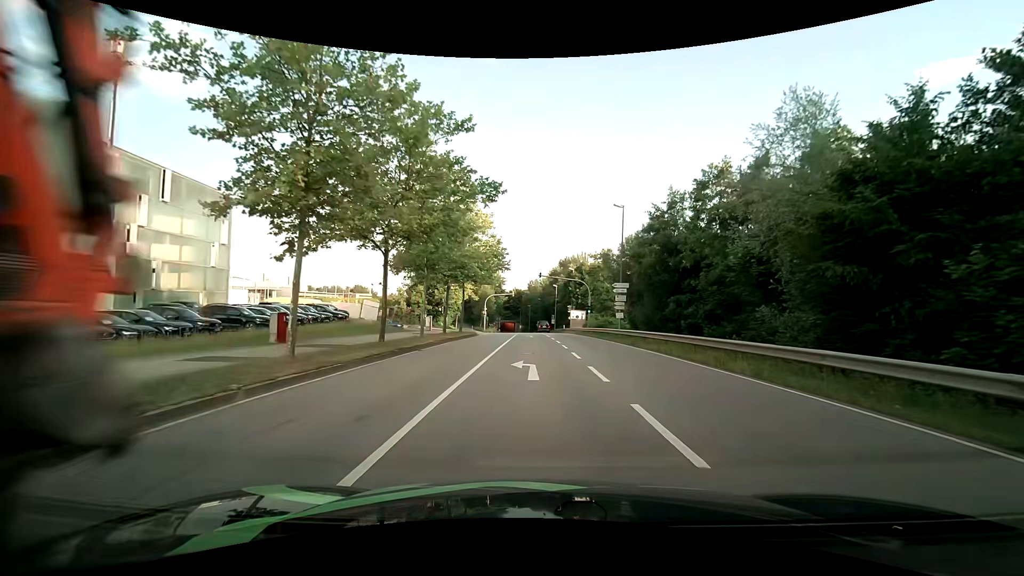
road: secondary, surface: asphalt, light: Day
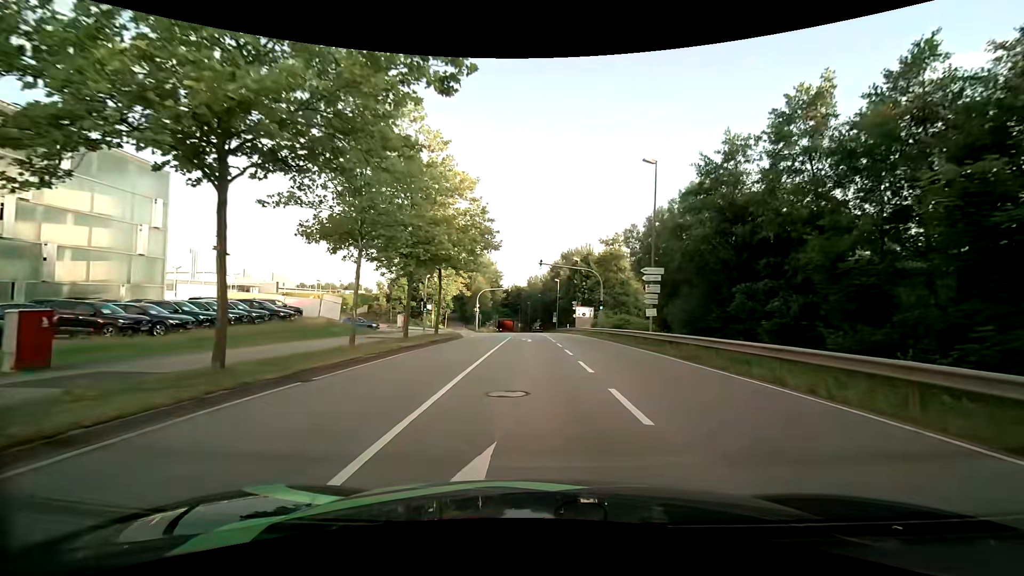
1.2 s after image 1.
(+0.1, +10.4) m; +1°
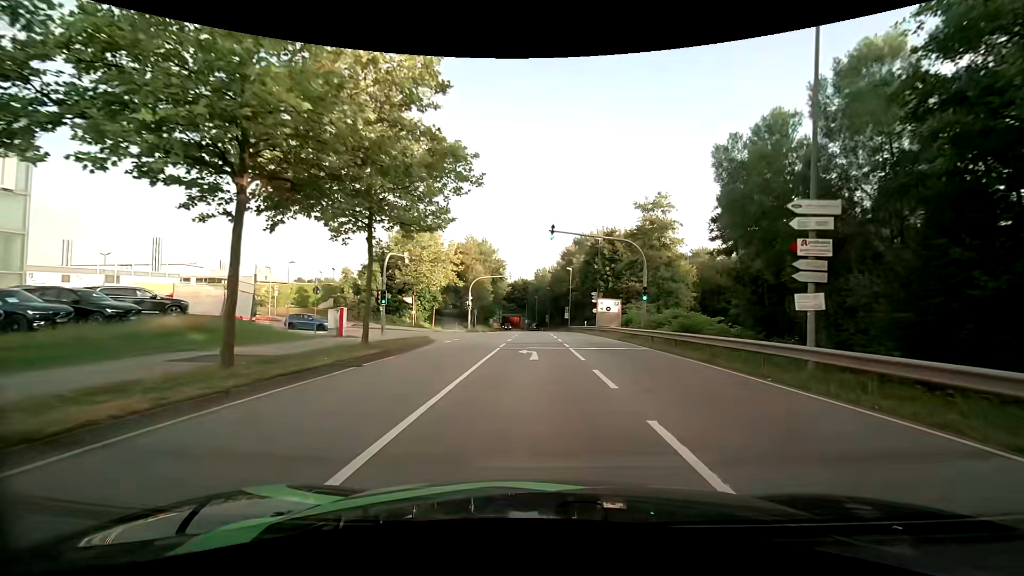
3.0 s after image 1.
(-0.2, +15.0) m; -1°
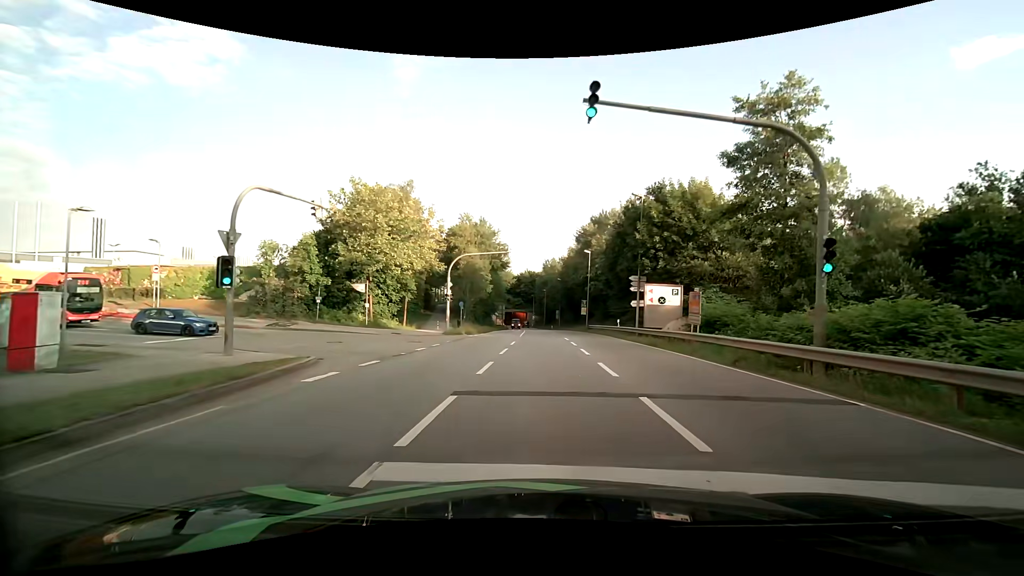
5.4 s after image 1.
(-0.2, +17.2) m; -1°
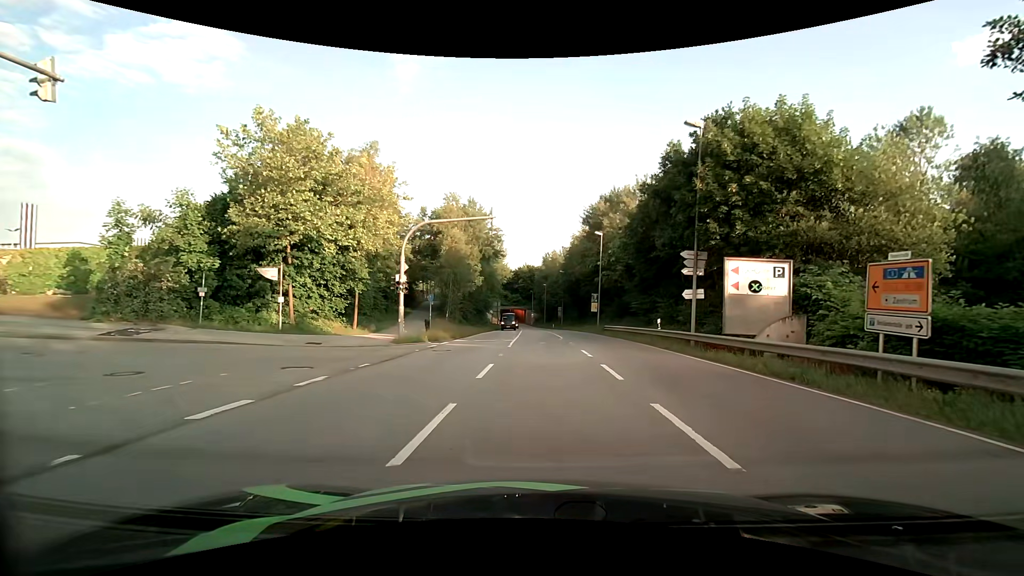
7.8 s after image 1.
(+0.1, +12.4) m; +1°
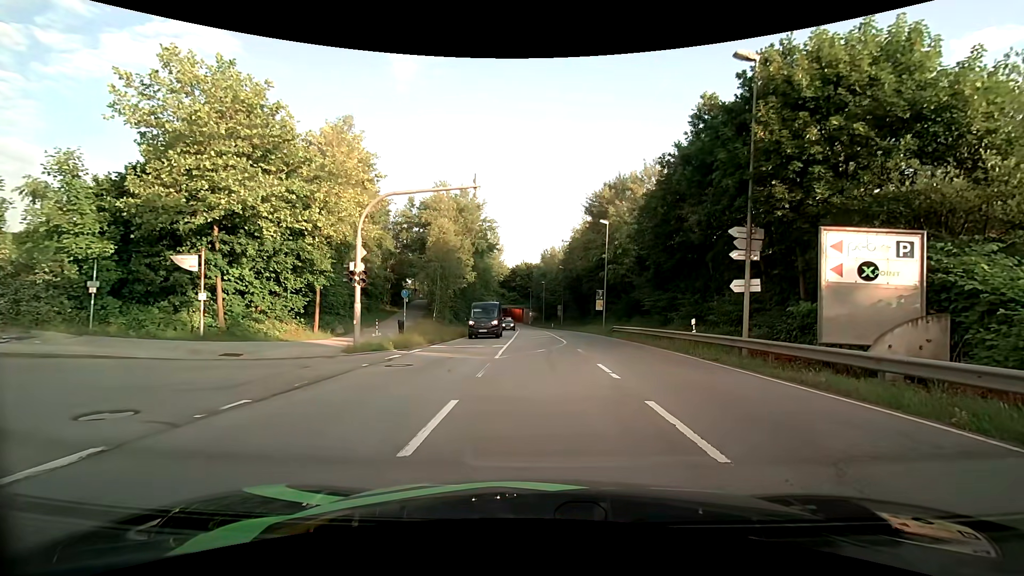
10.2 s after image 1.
(0.0, +5.5) m; 0°
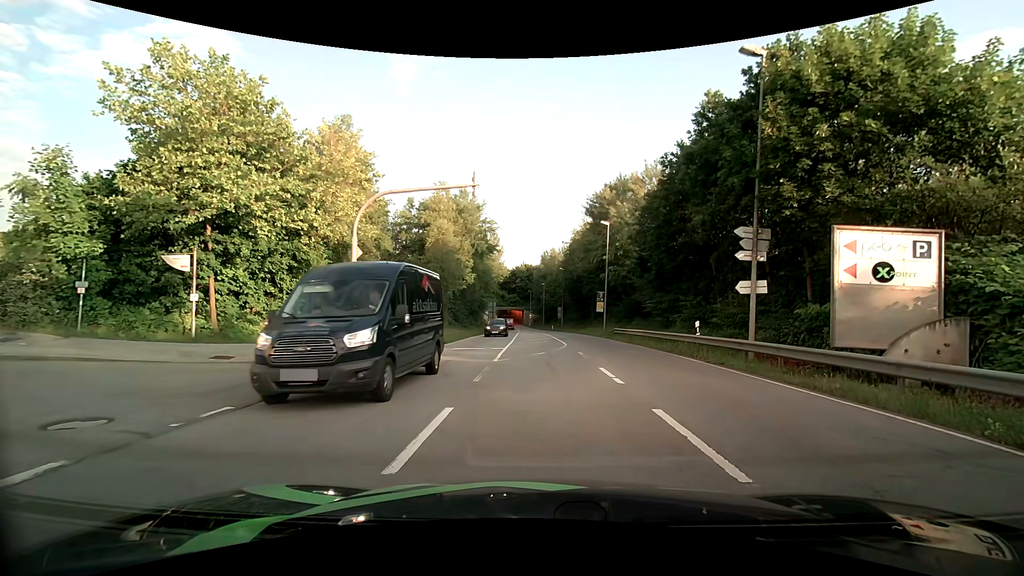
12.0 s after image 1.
(0.0, +0.5) m; 0°
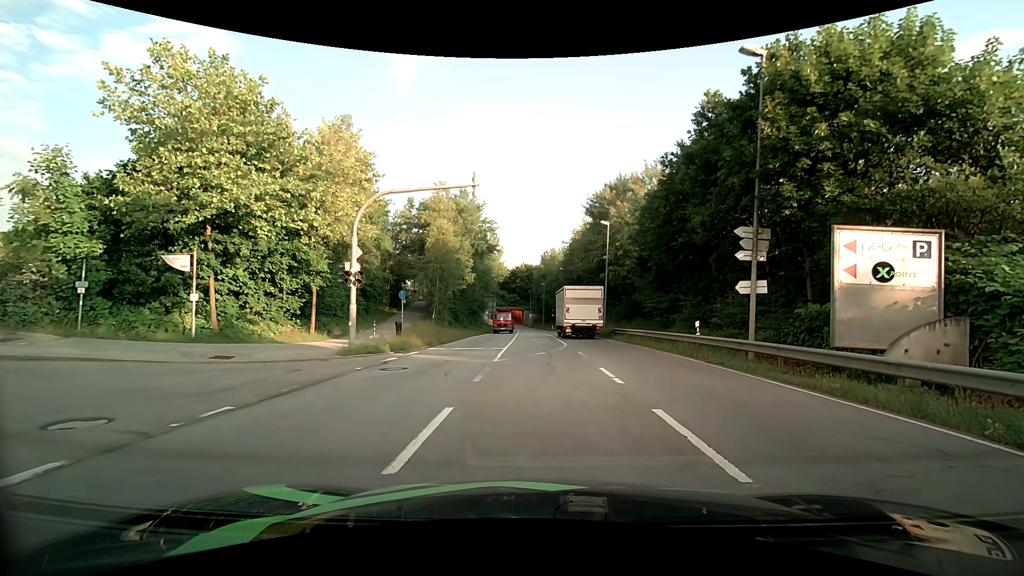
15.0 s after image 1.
(0.0, 0.0) m; 0°
(-4, +9) (-13, +12) (-23, +12) (-33, +13) (-43, +13) (-53, +13) (-63, +12) (-73, +12) (-83, +11) (-93, +10) m
